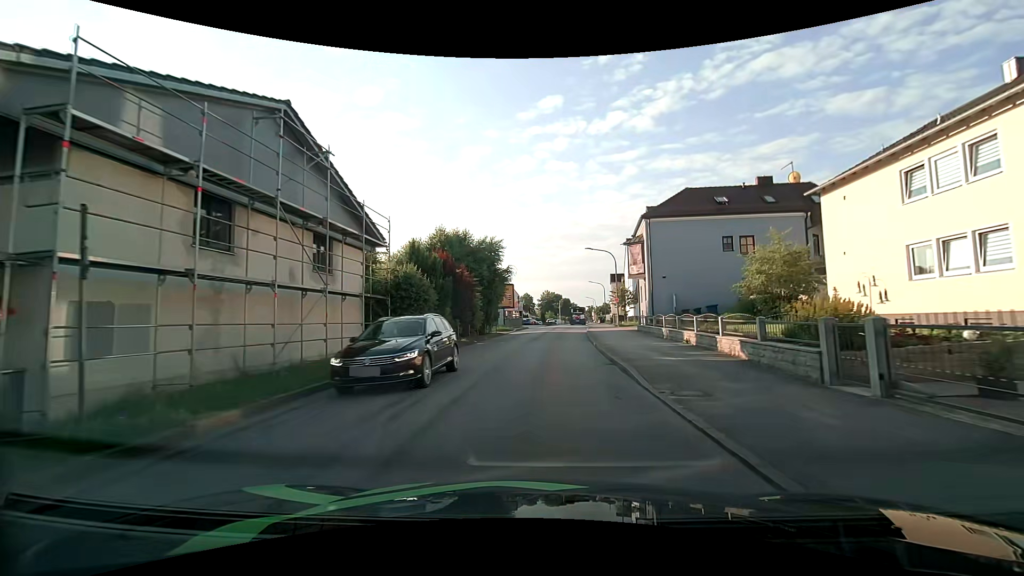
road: unclassified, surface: asphalt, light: Day
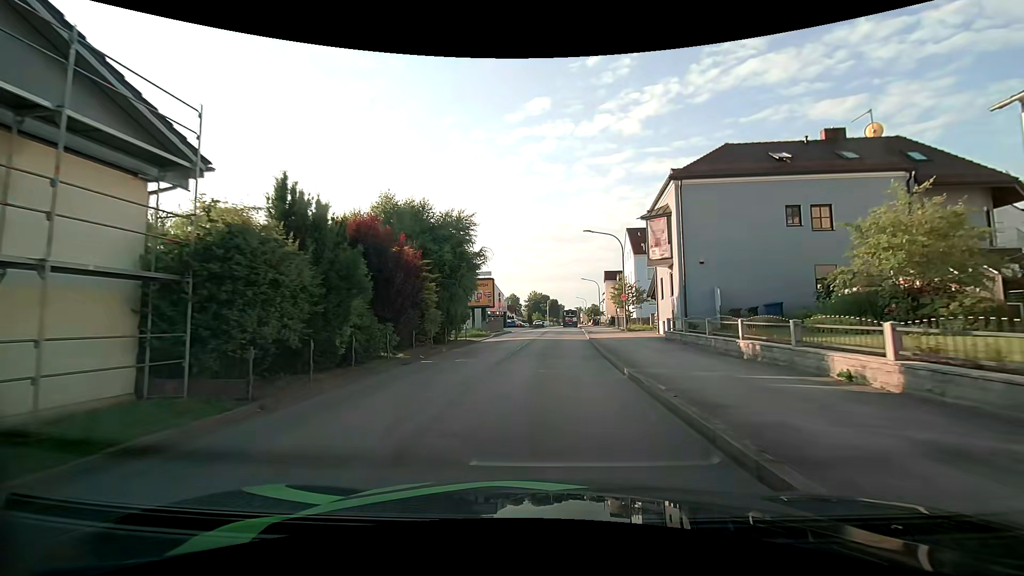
(+0.1, +10.5) m; +2°
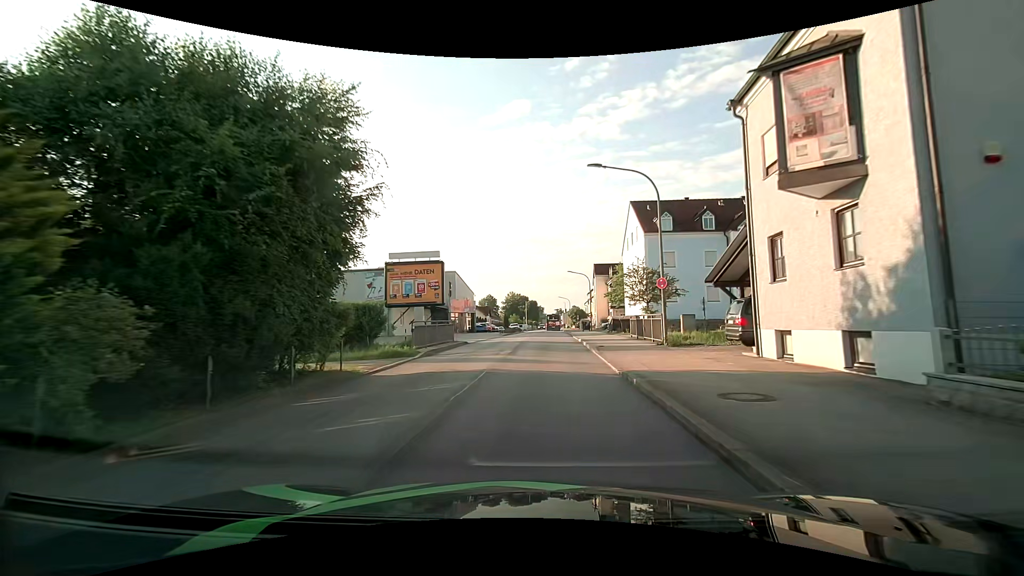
(+0.2, +16.5) m; +1°
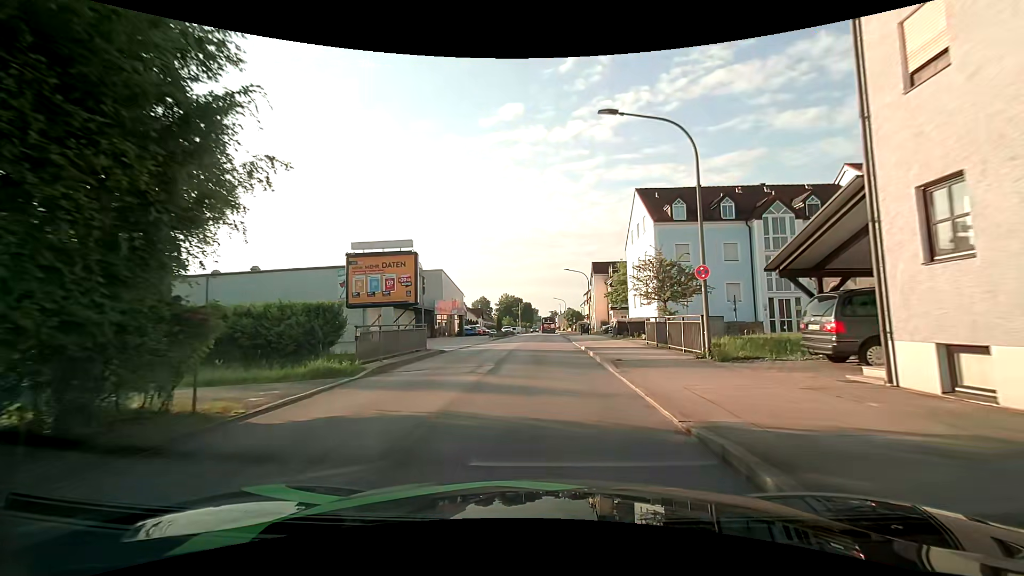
(+0.1, +5.6) m; +1°
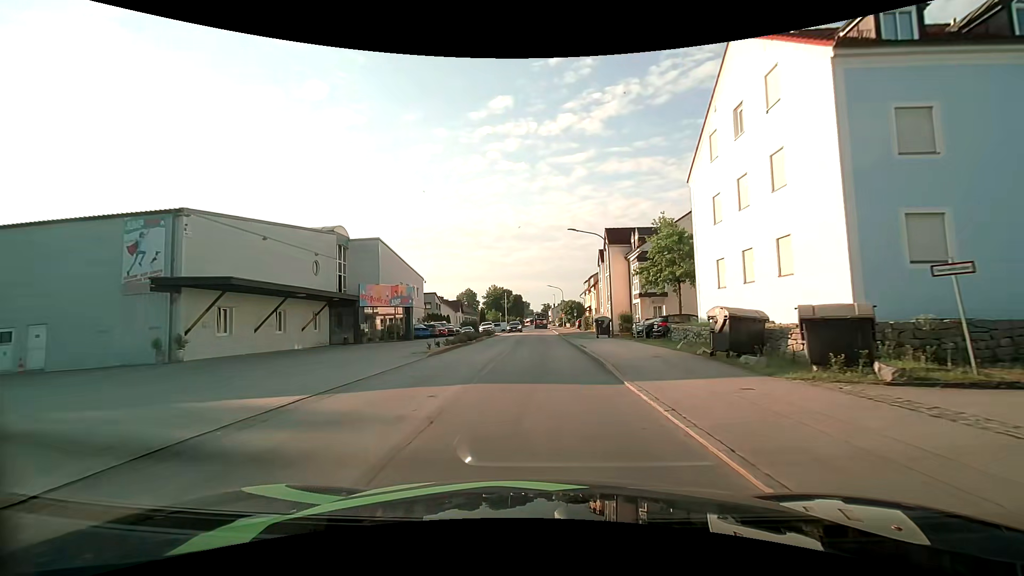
(+0.2, +22.7) m; +1°
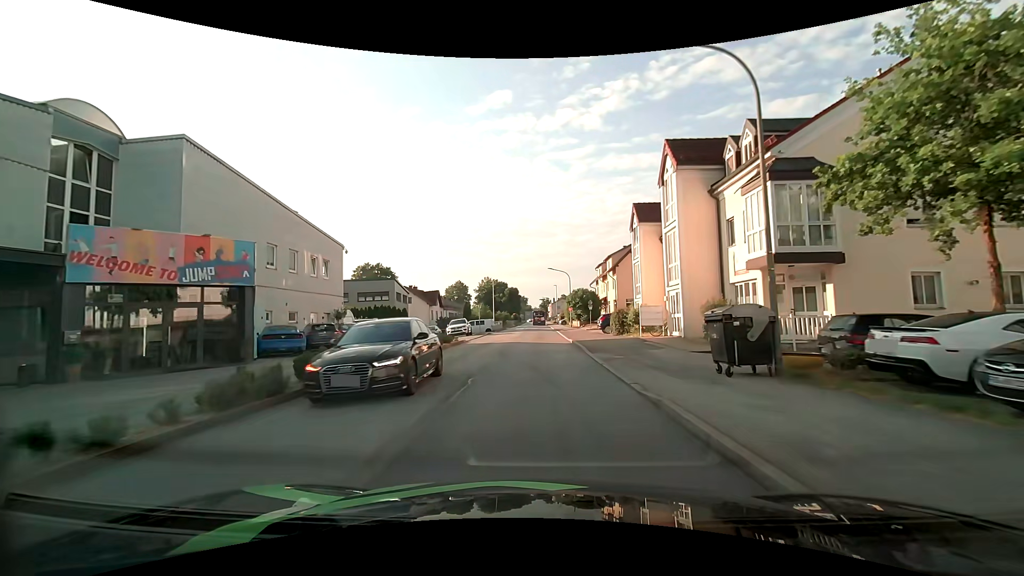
(0.0, +23.6) m; +1°
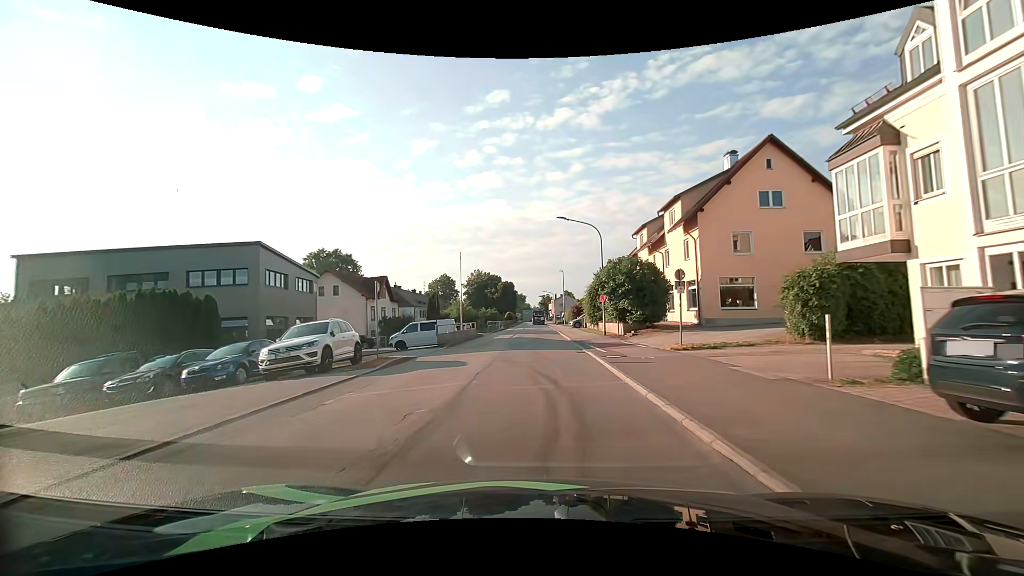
(-0.5, +30.8) m; -1°
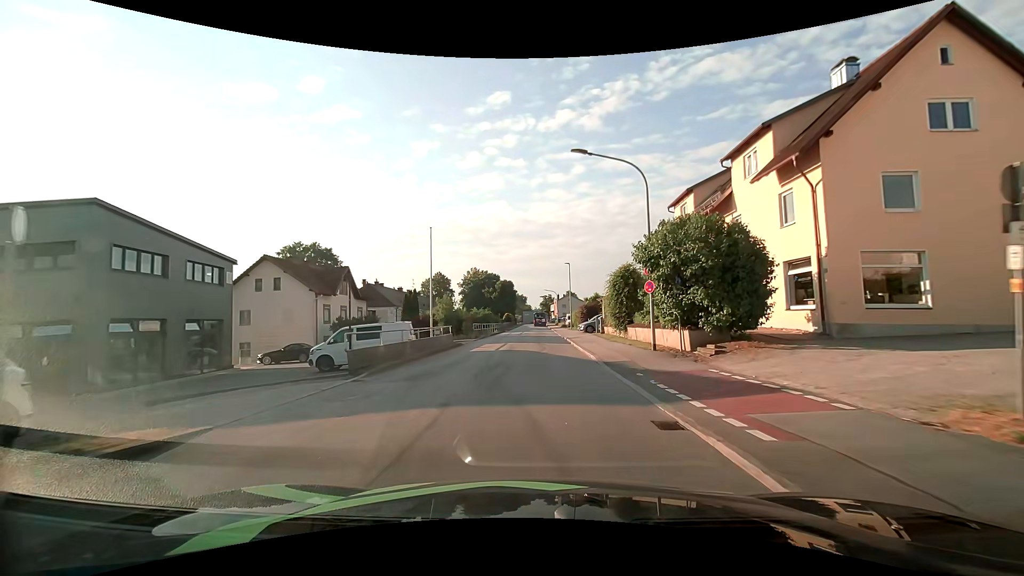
(0.0, +12.5) m; 0°
(0, +10) (0, +20) (0, +30) (0, +40) (-1, +50) (-1, +60) (-1, +70) (-1, +80) (-1, +90) (-1, +100) m
